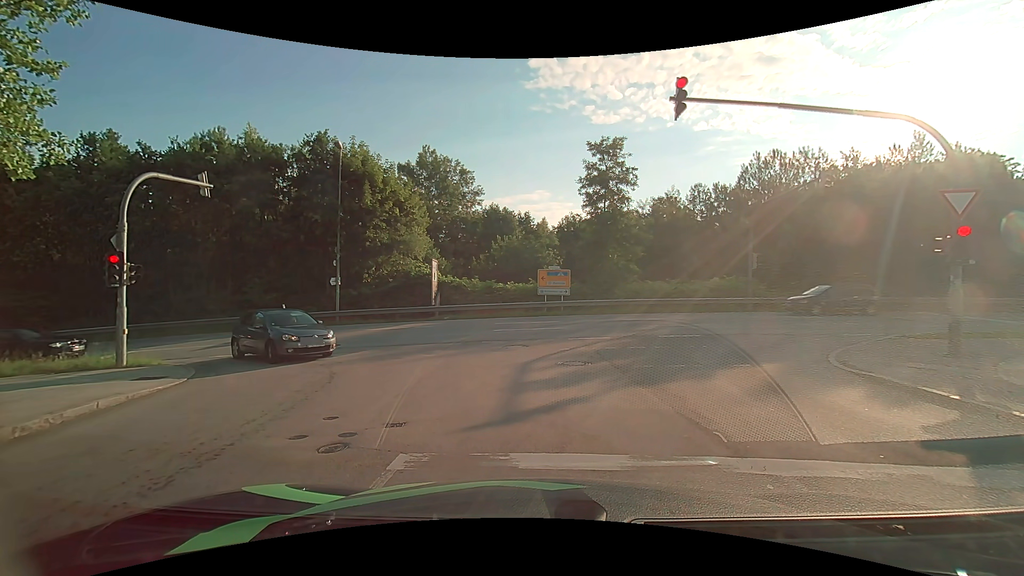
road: residential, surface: asphalt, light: Day
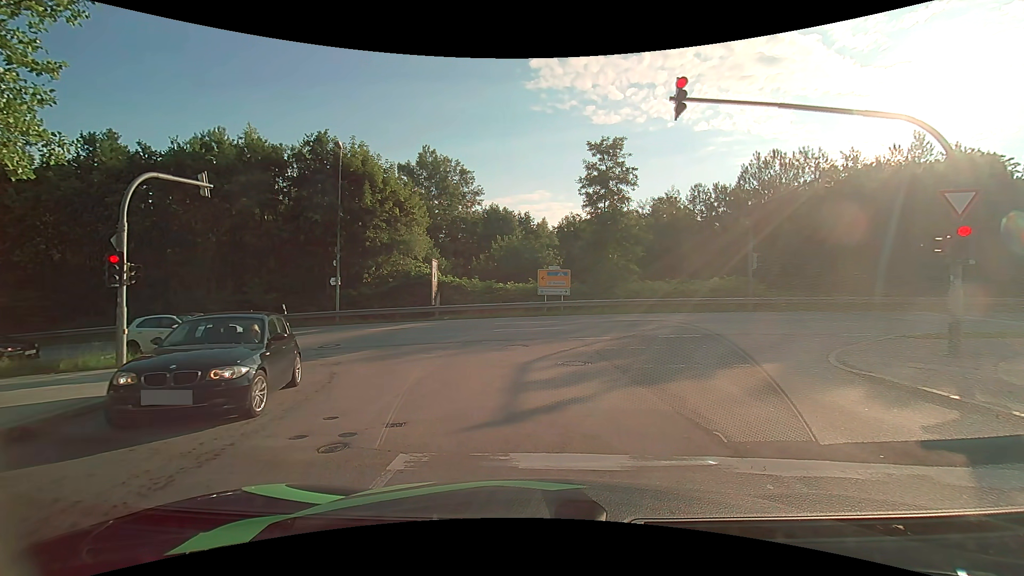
(0.0, 0.0) m; 0°
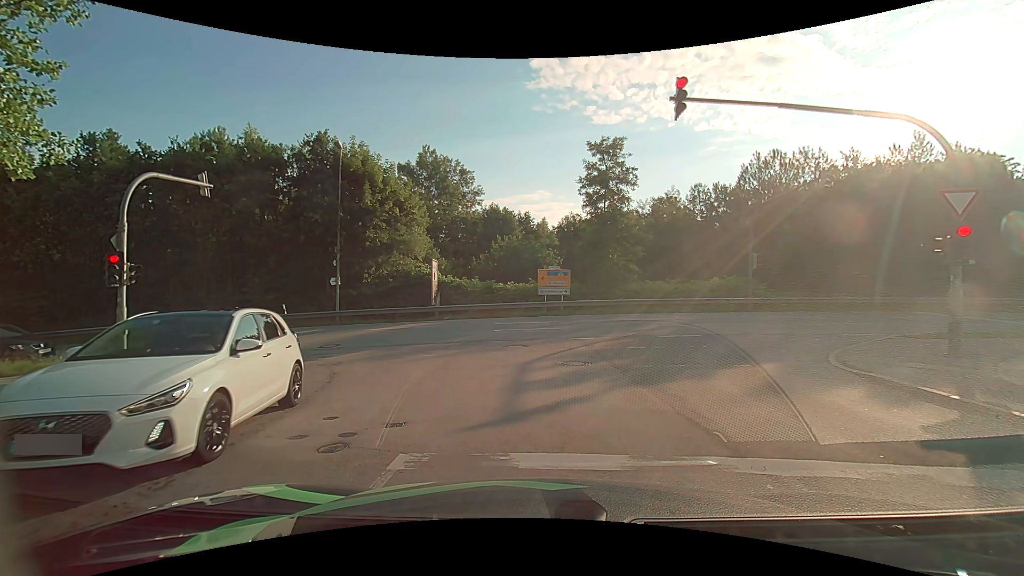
(0.0, 0.0) m; 0°
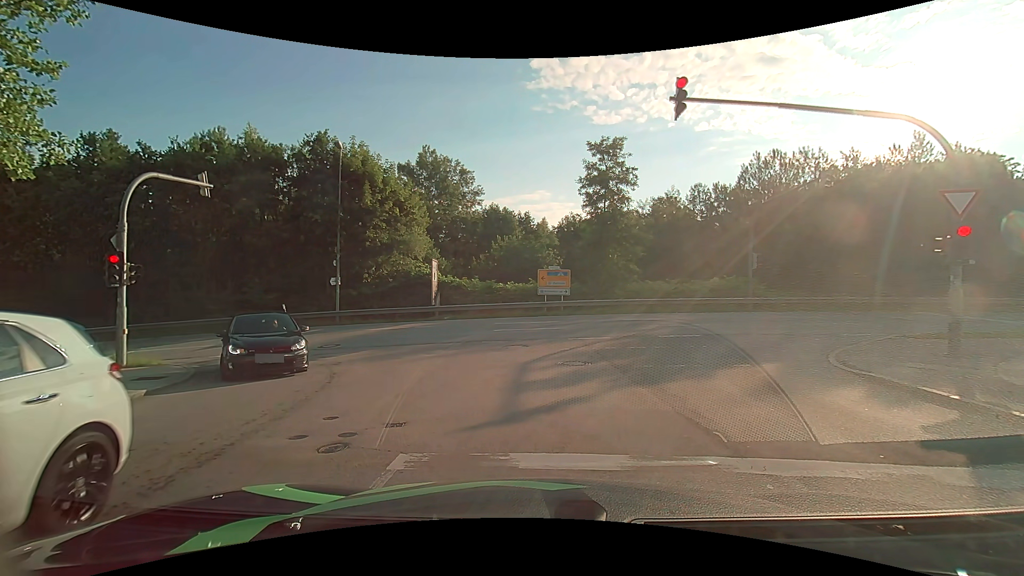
(0.0, 0.0) m; 0°
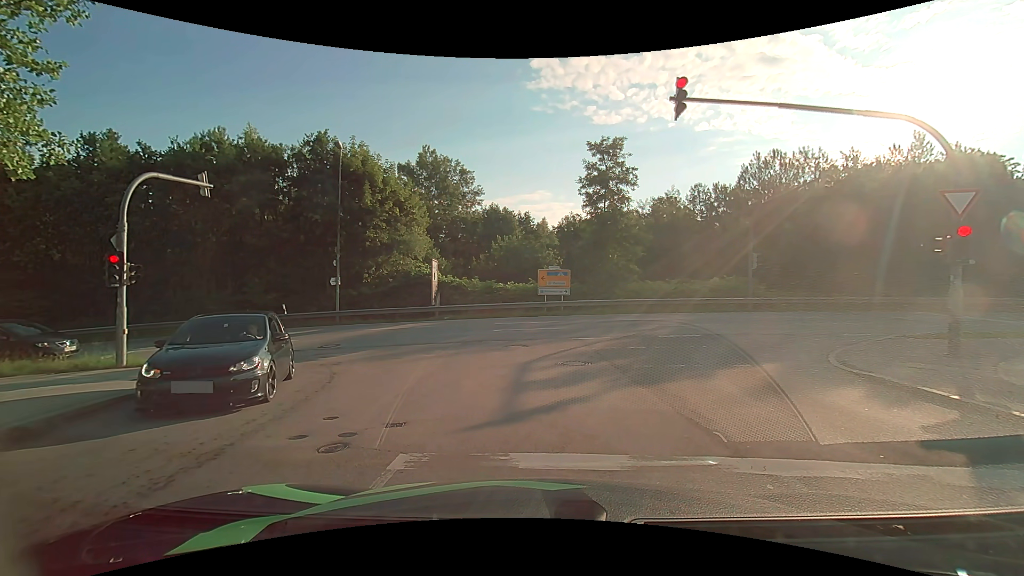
(0.0, 0.0) m; 0°
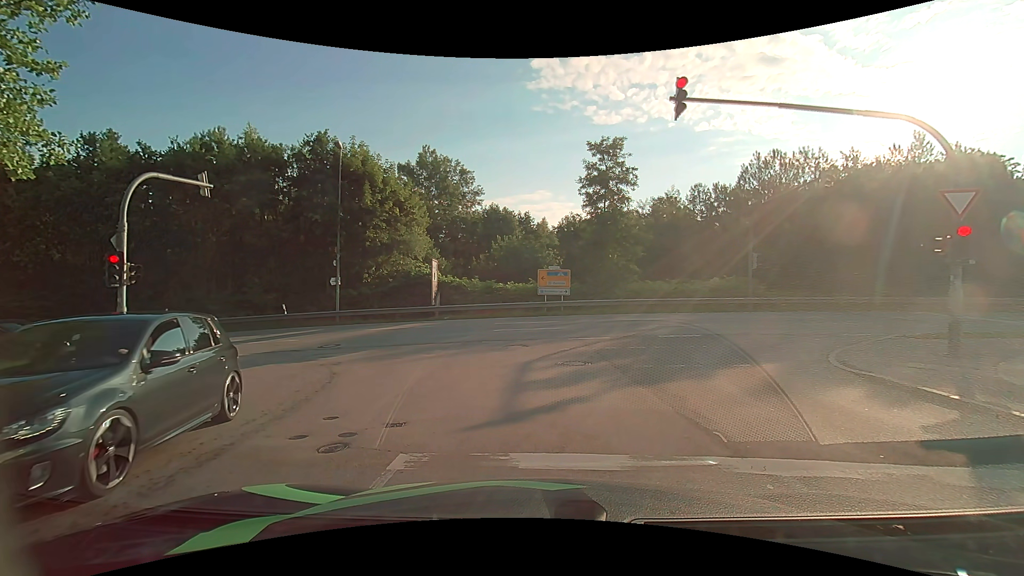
(0.0, 0.0) m; 0°
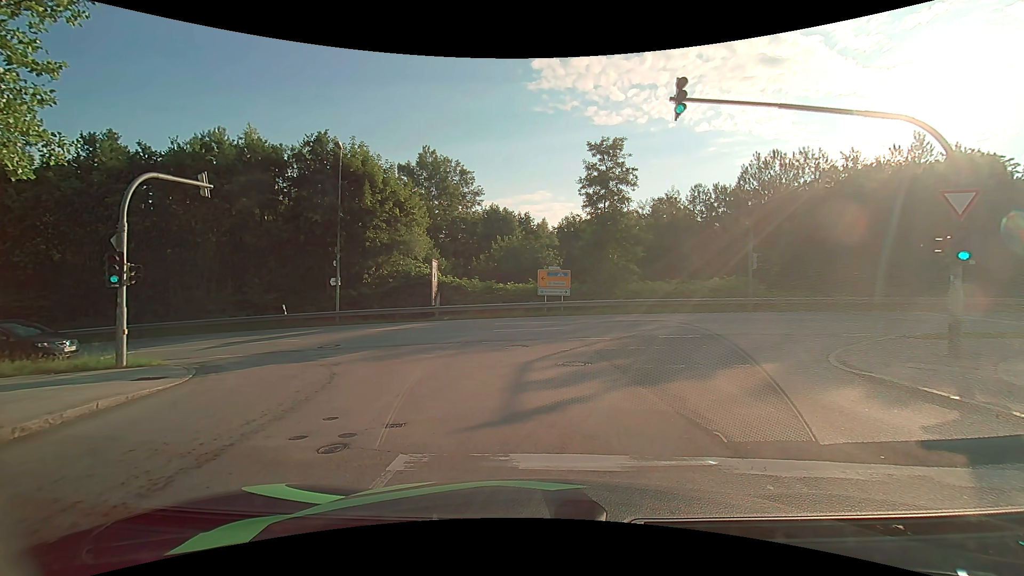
(0.0, 0.0) m; 0°
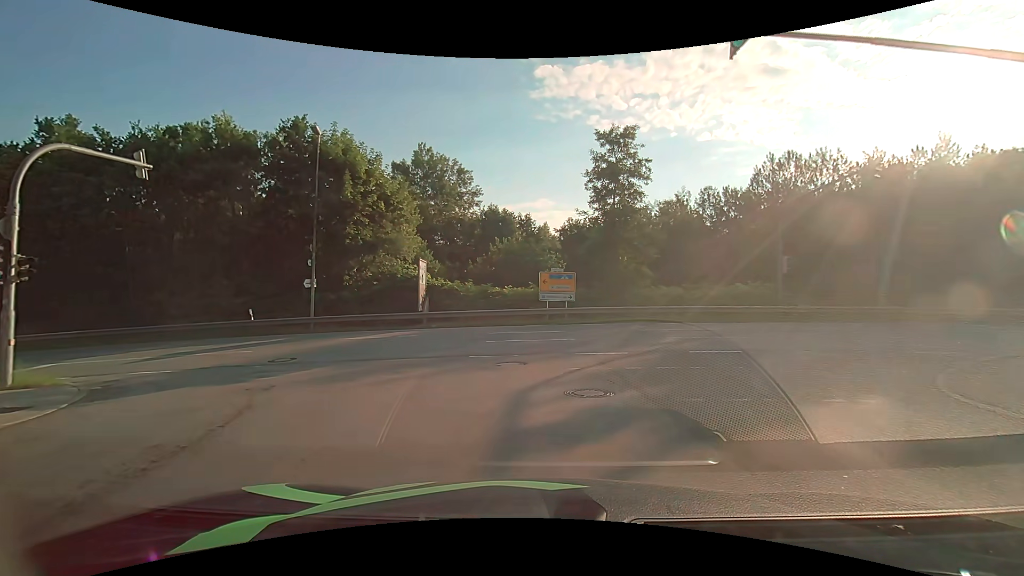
(0.0, +3.5) m; -2°
(0, +10) (-4, +19) (-13, +23) (-23, +23) (-33, +22) (-43, +22) (-53, +21) (-63, +20) (-73, +19) (-83, +18) m
